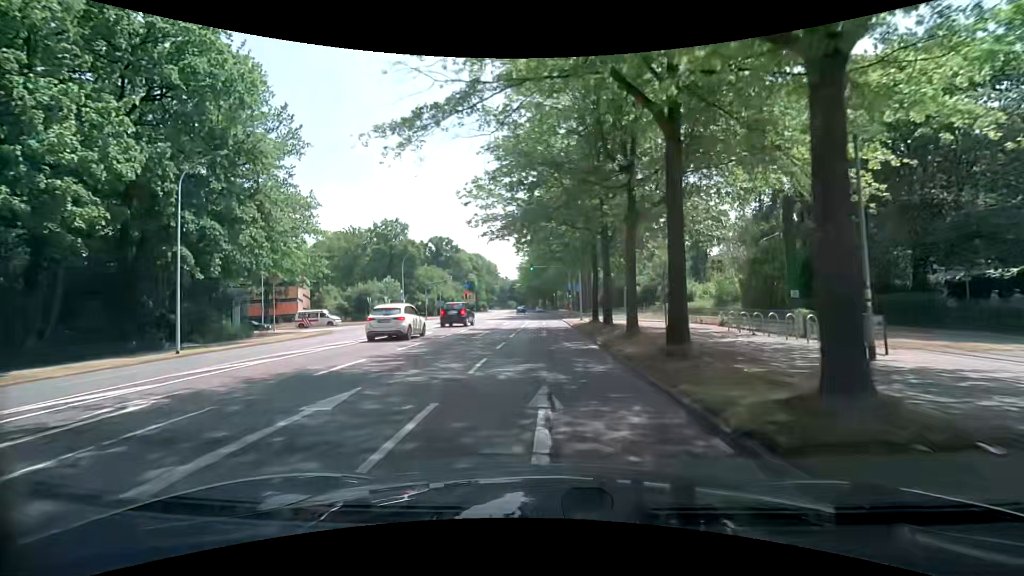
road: secondary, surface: asphalt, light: Day
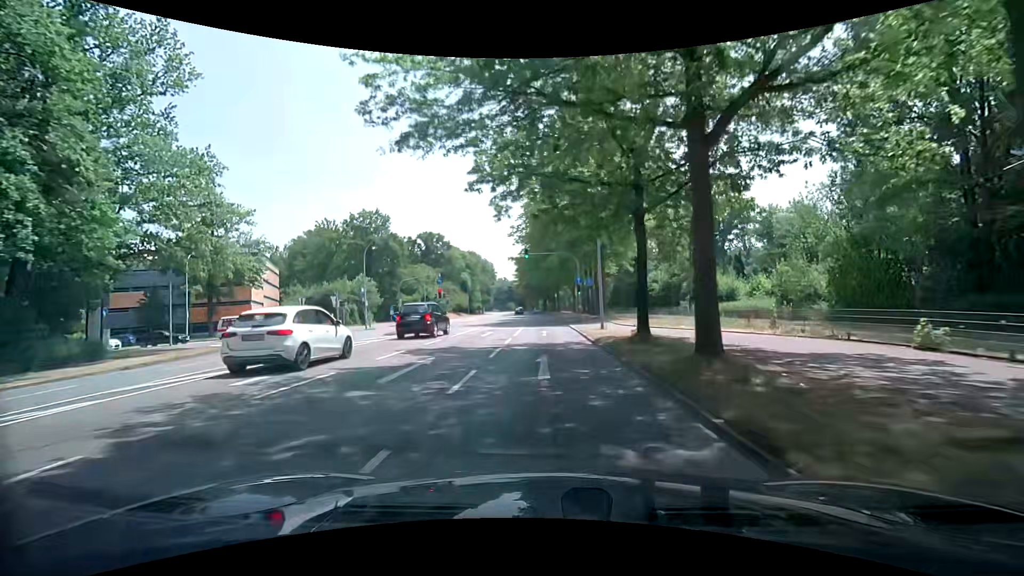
(0.0, +14.1) m; 0°
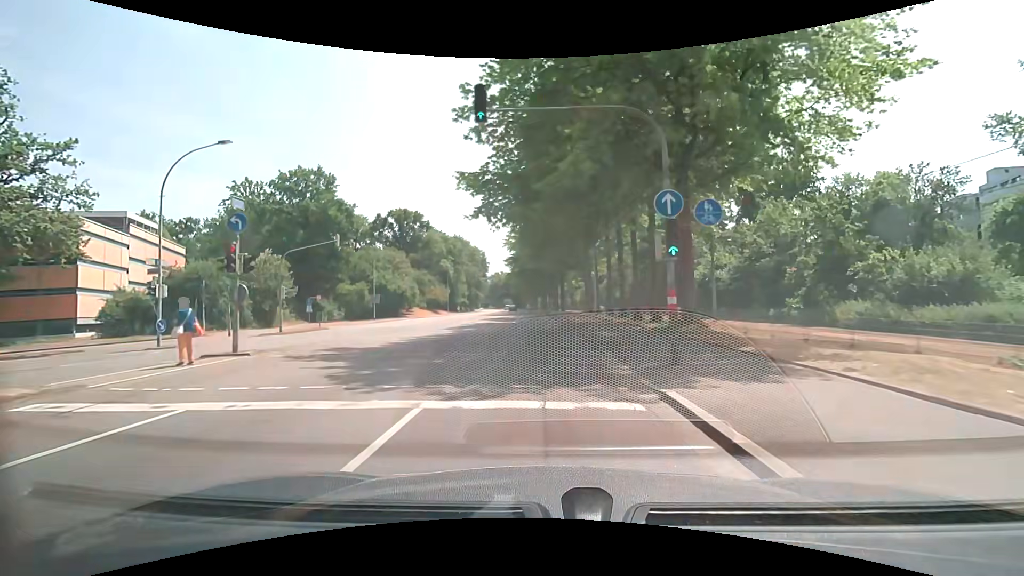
(-0.1, +28.0) m; 0°
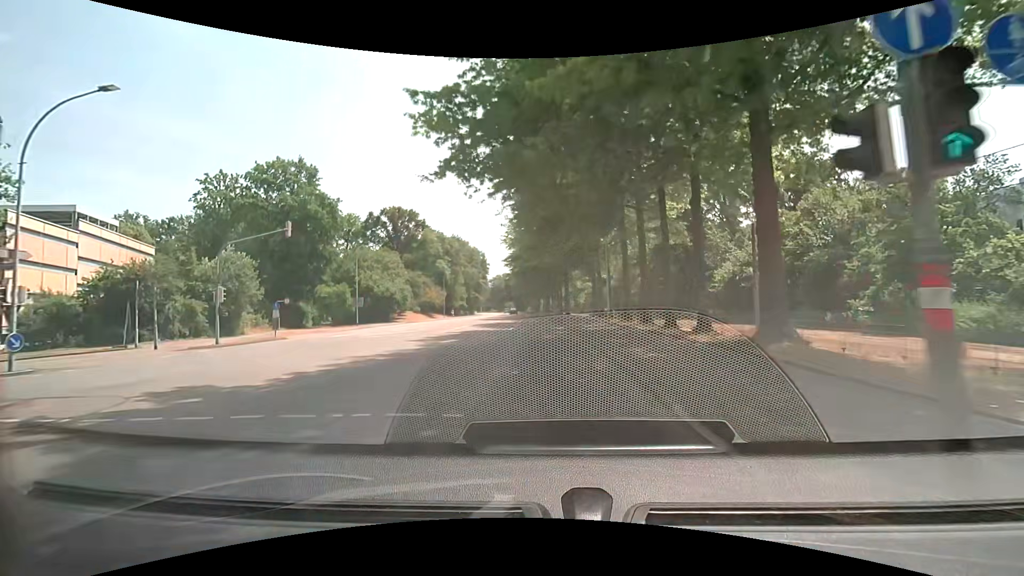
(-0.1, +7.0) m; 0°
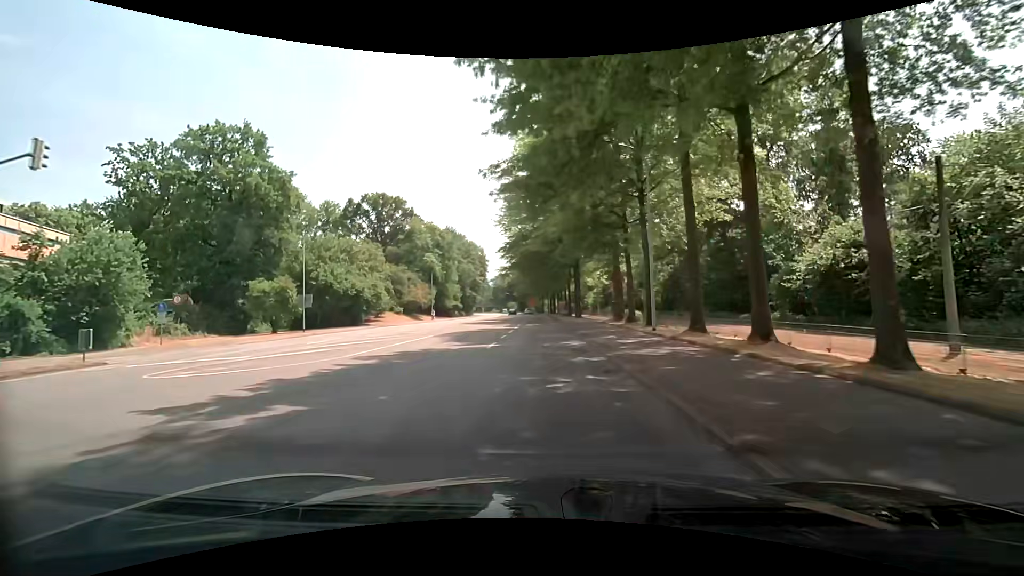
(-0.1, +14.2) m; -1°
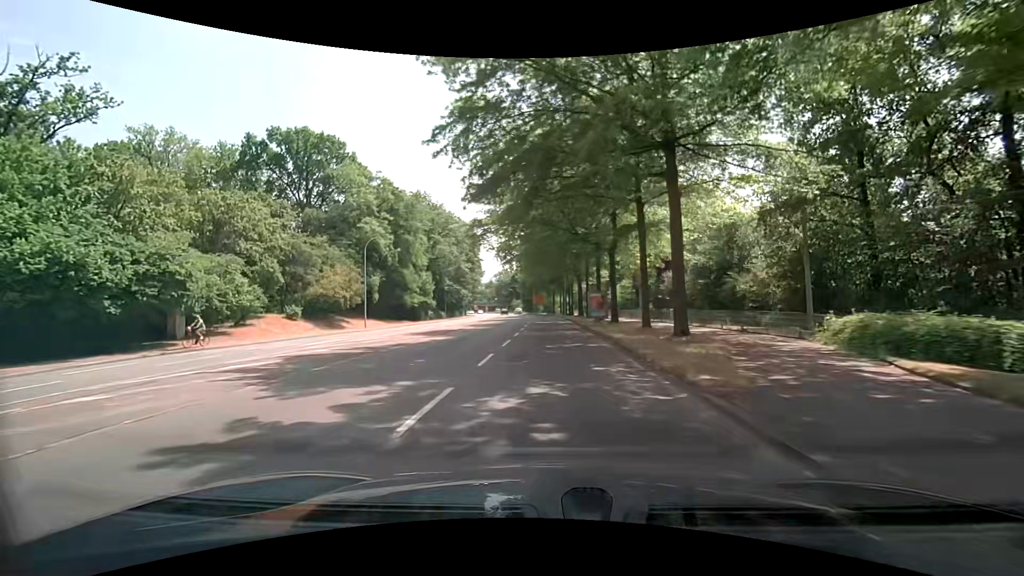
(-0.4, +36.3) m; -1°
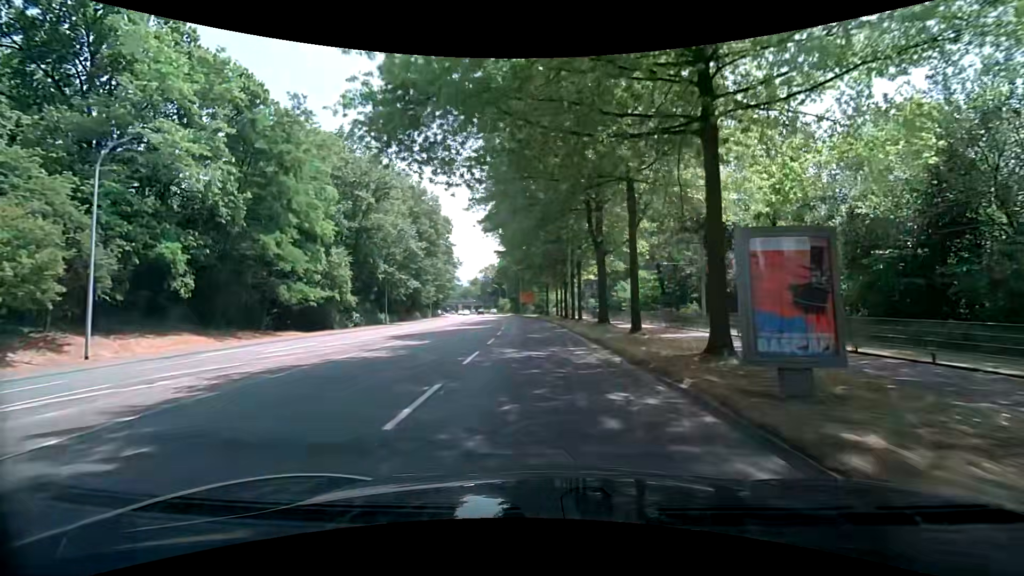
(+0.4, +29.9) m; +1°
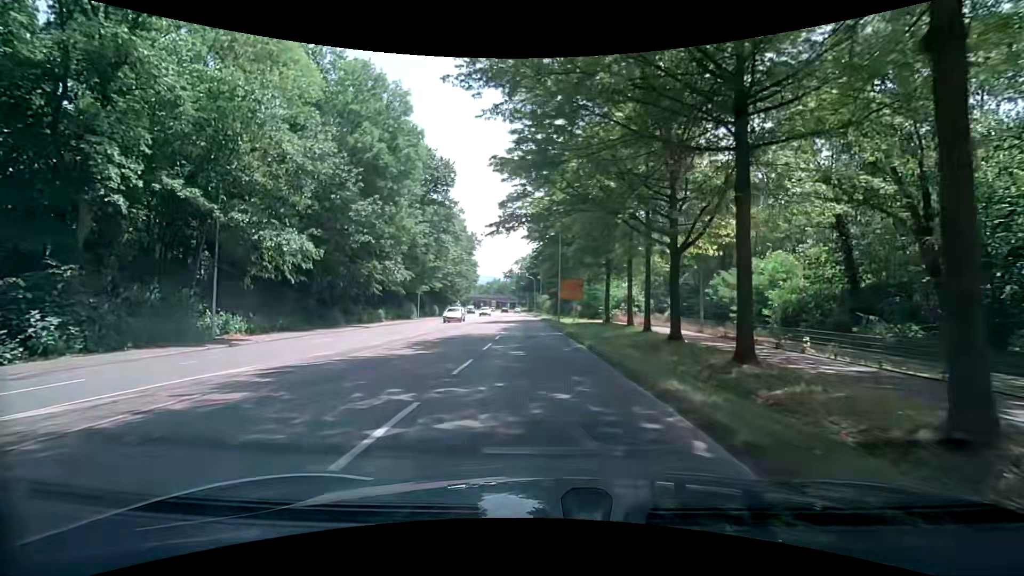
(-0.9, +37.8) m; -4°
(0, +10) (0, +20) (-1, +30) (-1, +40) (-2, +50) (-2, +60) (-3, +70) (-4, +80) (-4, +90) (-5, +100) m
